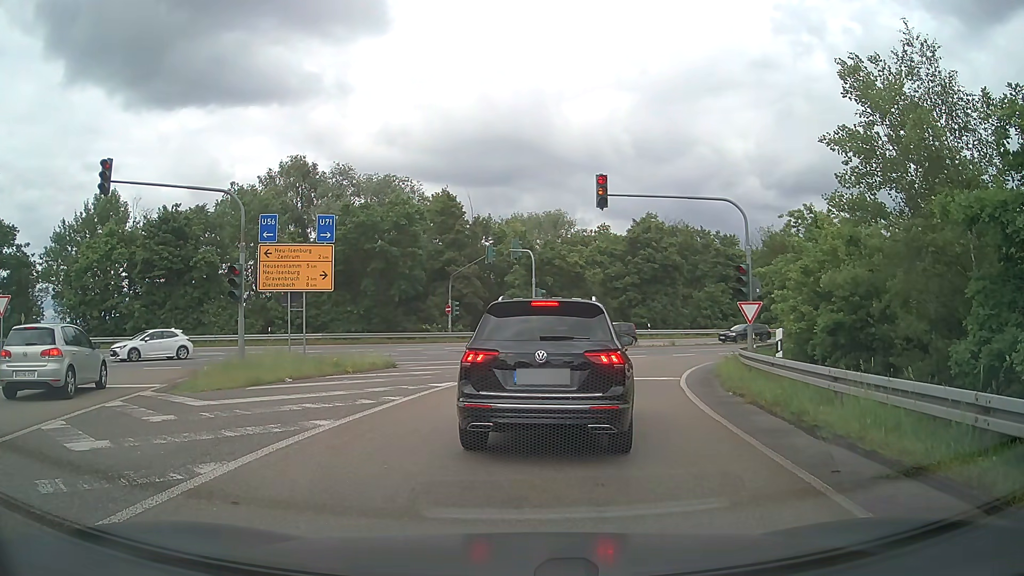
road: motorway_link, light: Day
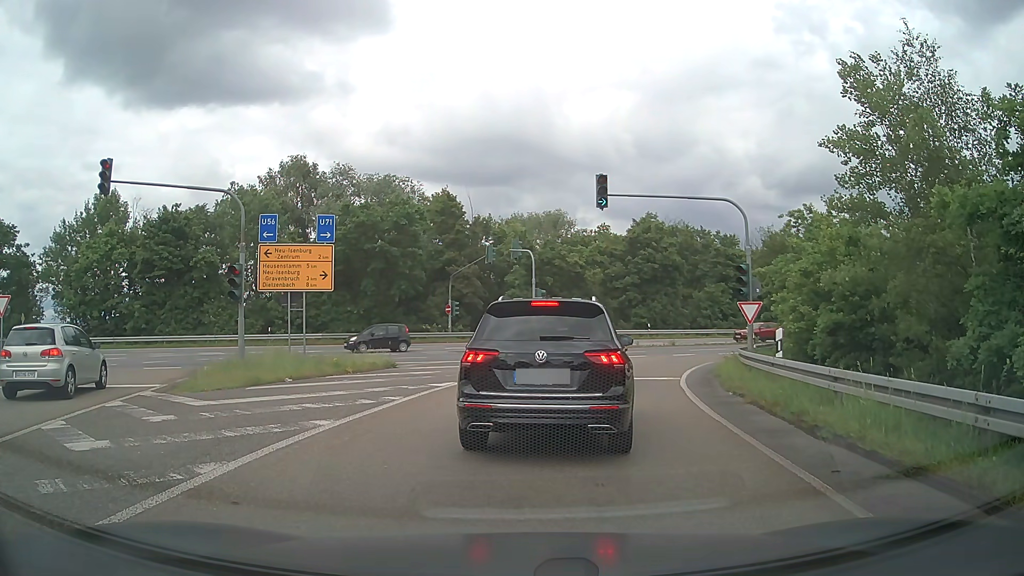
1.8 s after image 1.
(0.0, 0.0) m; 0°
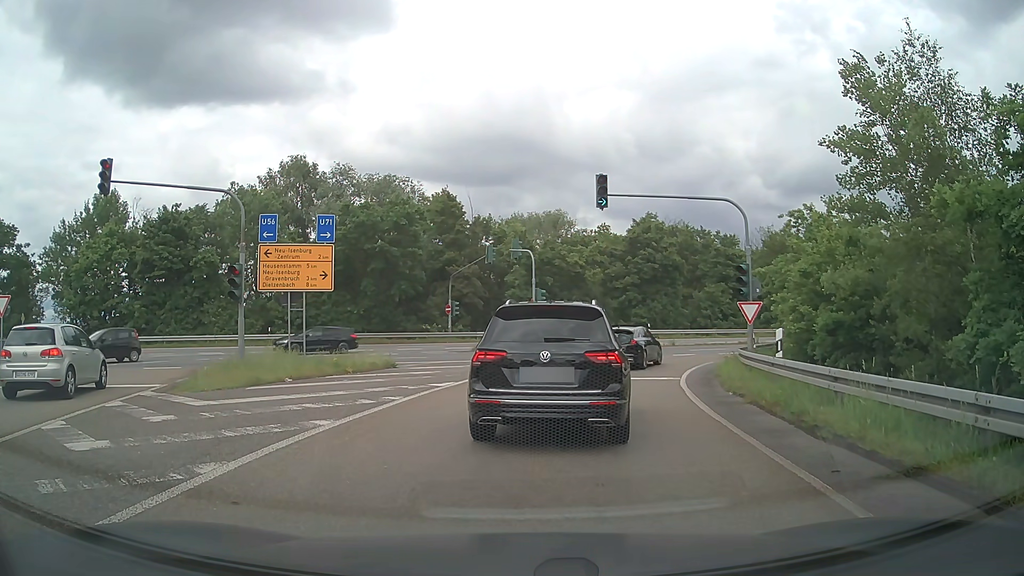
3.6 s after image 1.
(0.0, 0.0) m; 0°
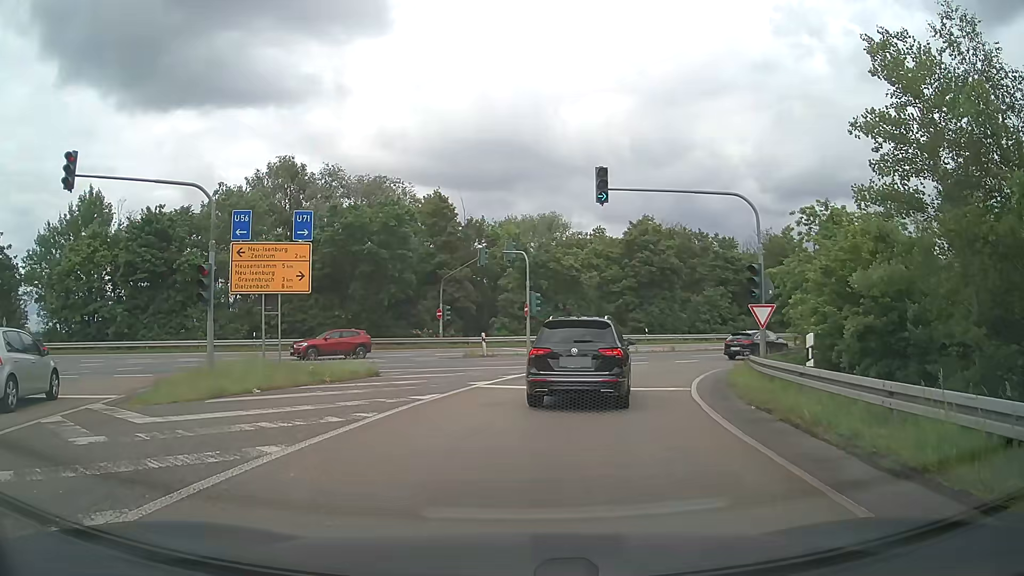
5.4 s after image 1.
(0.0, +2.0) m; +2°
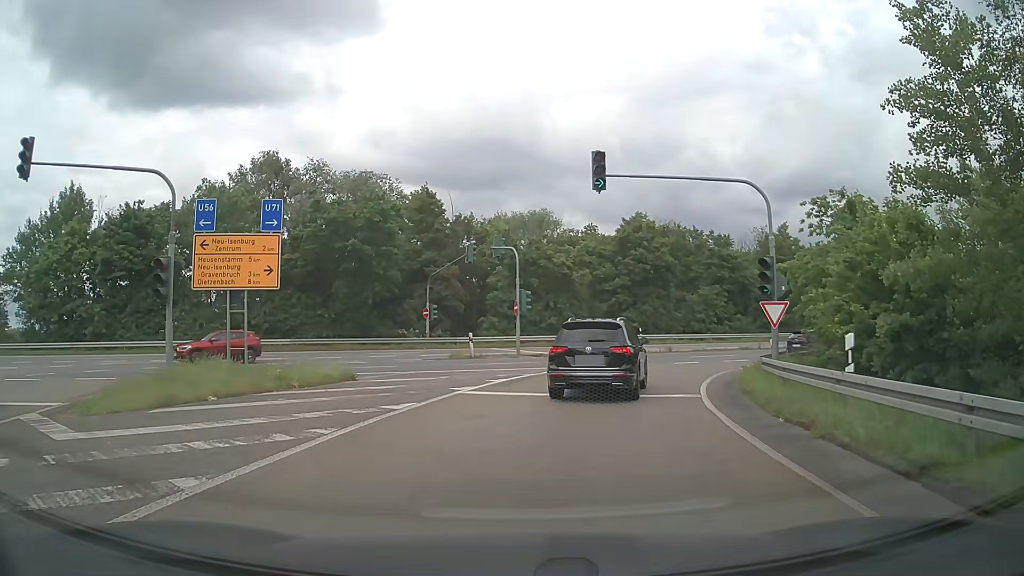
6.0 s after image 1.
(0.0, +2.0) m; 0°
